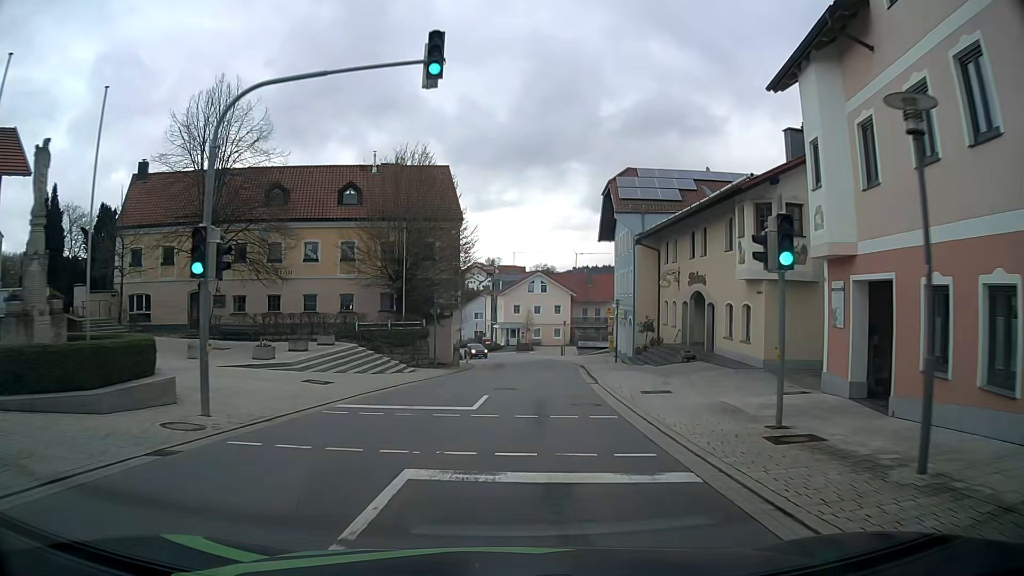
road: tertiary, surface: asphalt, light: Day
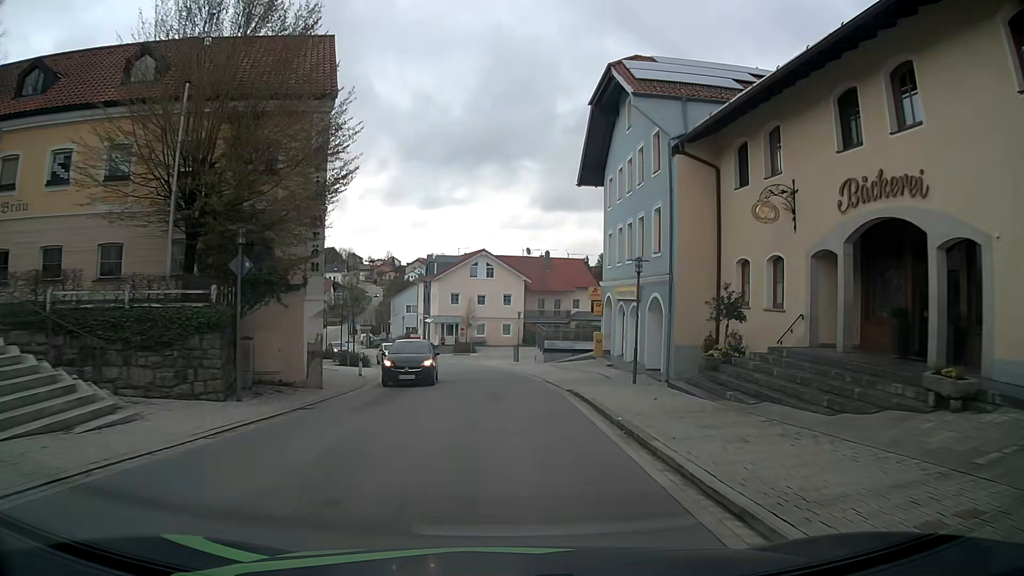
(+0.9, +19.9) m; +5°
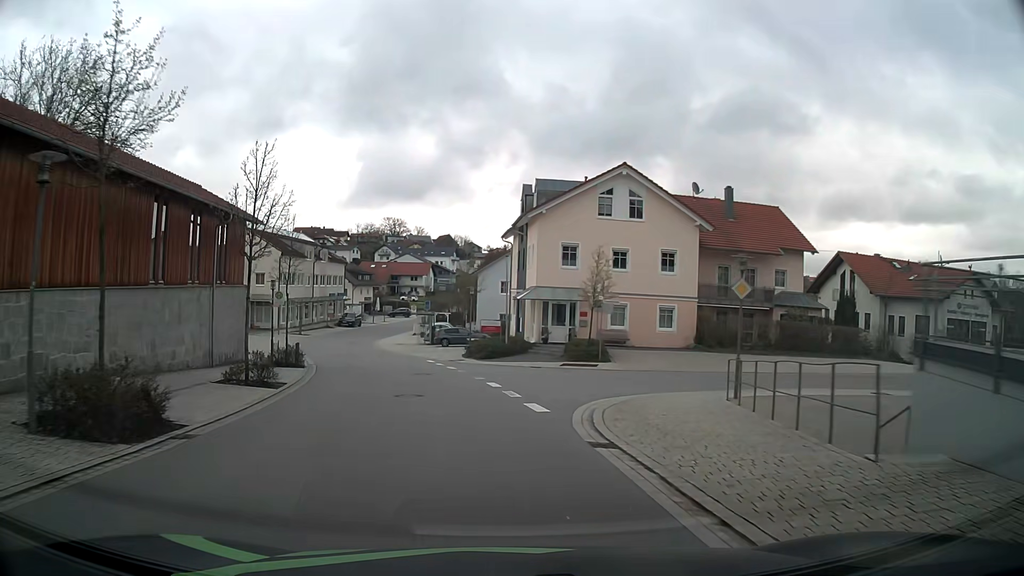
(-1.4, +33.8) m; -10°
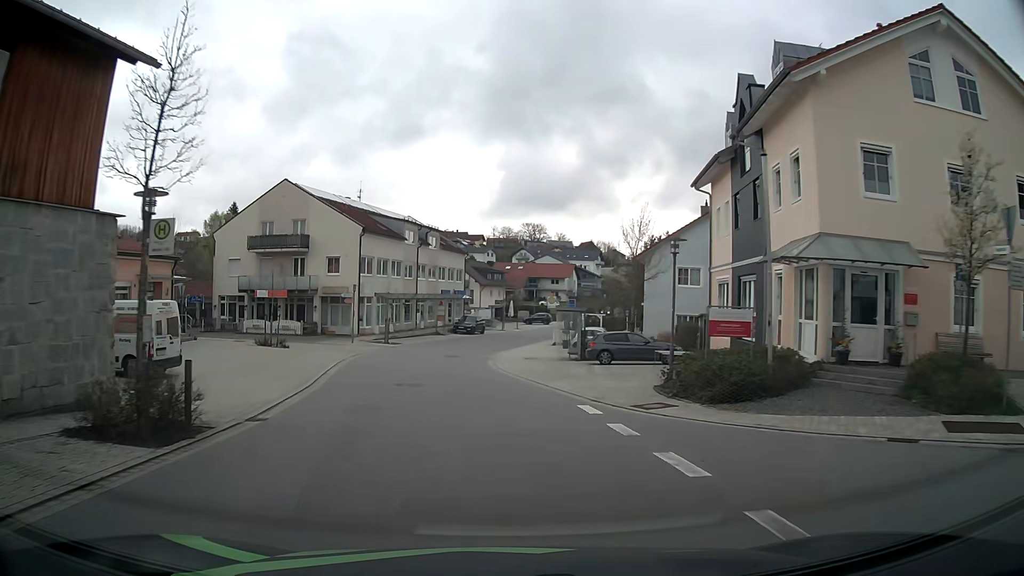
(-2.5, +20.6) m; -12°
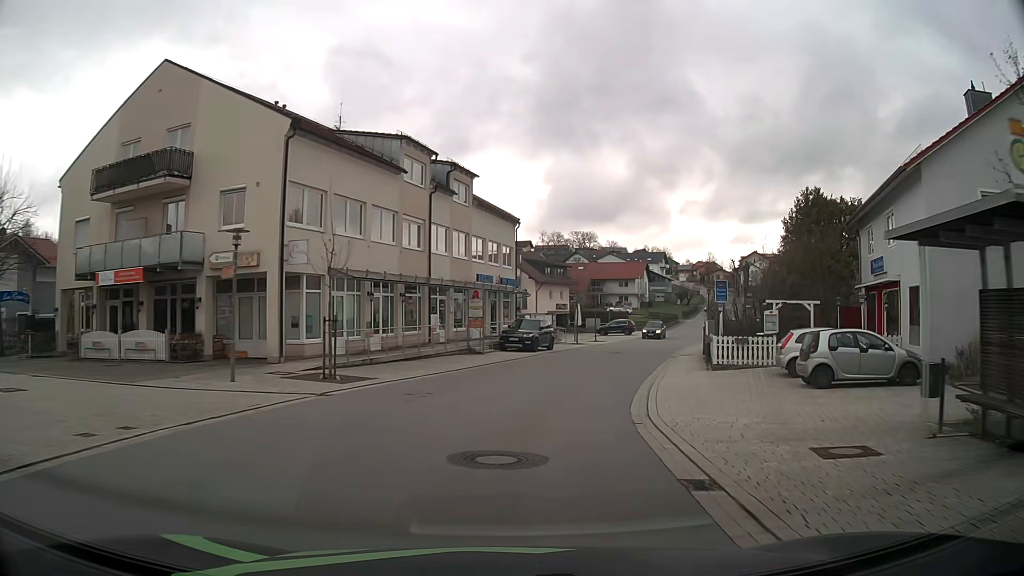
(-2.1, +28.0) m; -4°
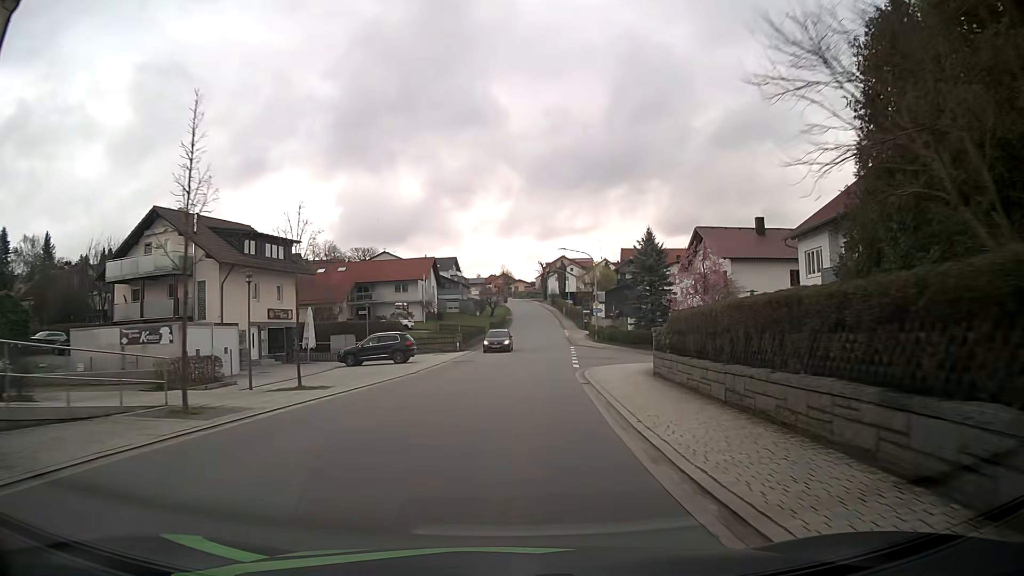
(+6.7, +35.9) m; +17°
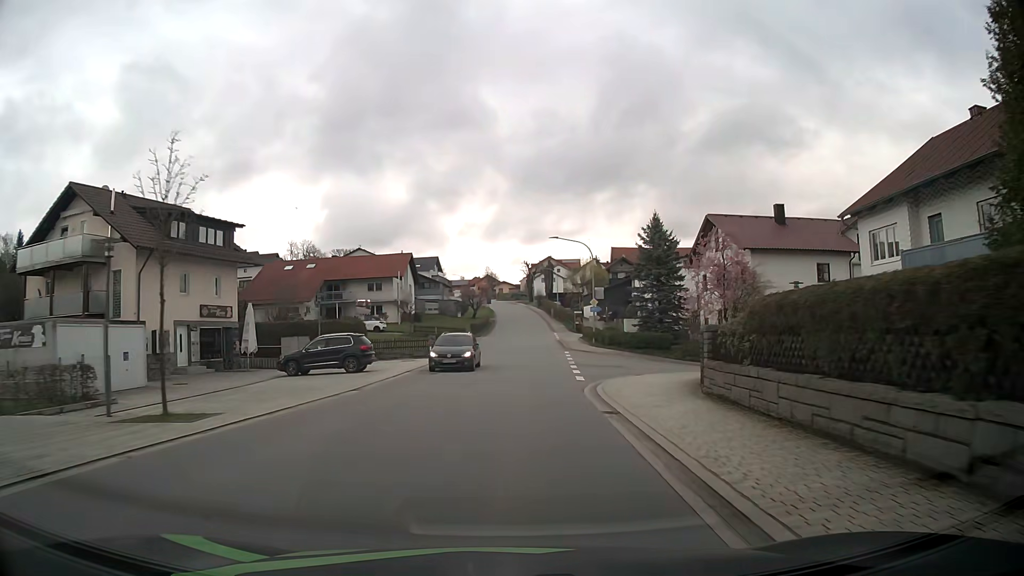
(+0.1, +7.6) m; +2°
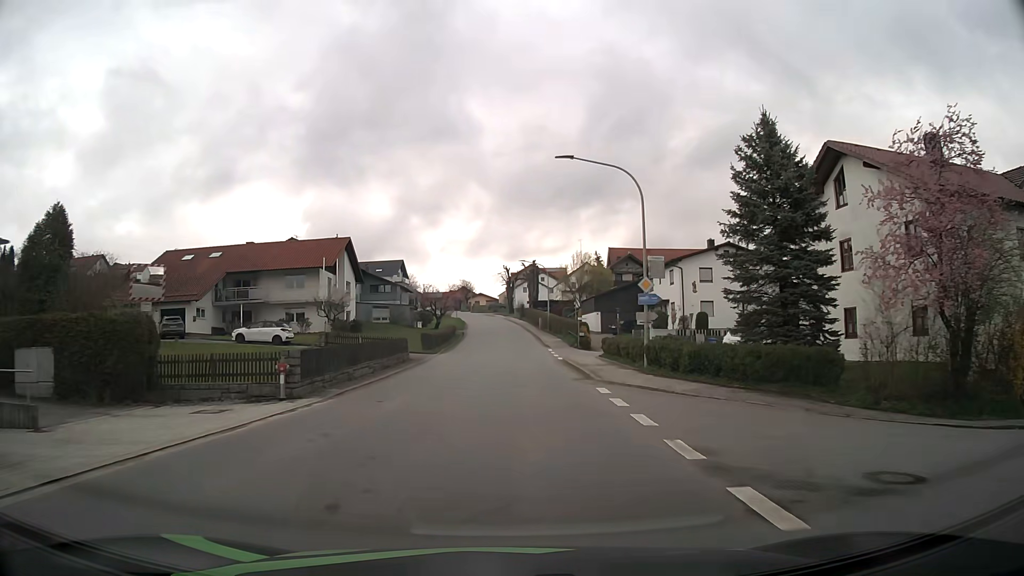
(+0.3, +23.2) m; +2°
